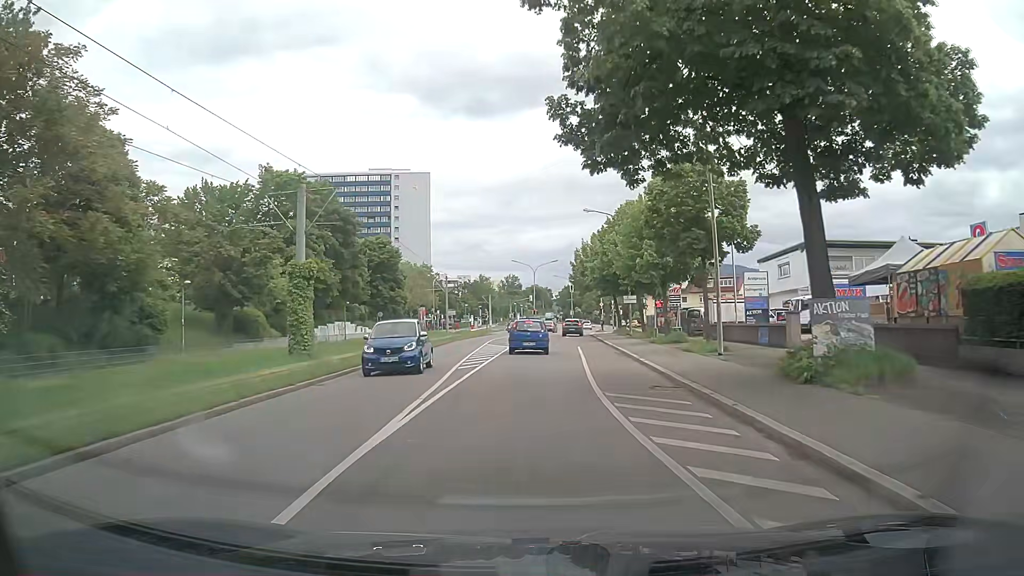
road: tertiary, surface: asphalt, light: Day
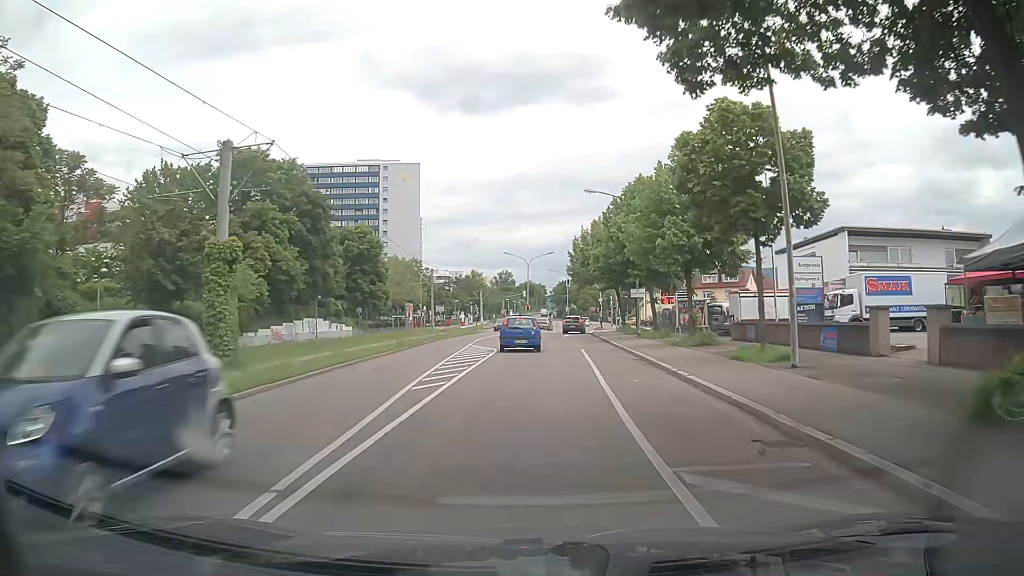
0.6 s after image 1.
(0.0, +6.9) m; 0°
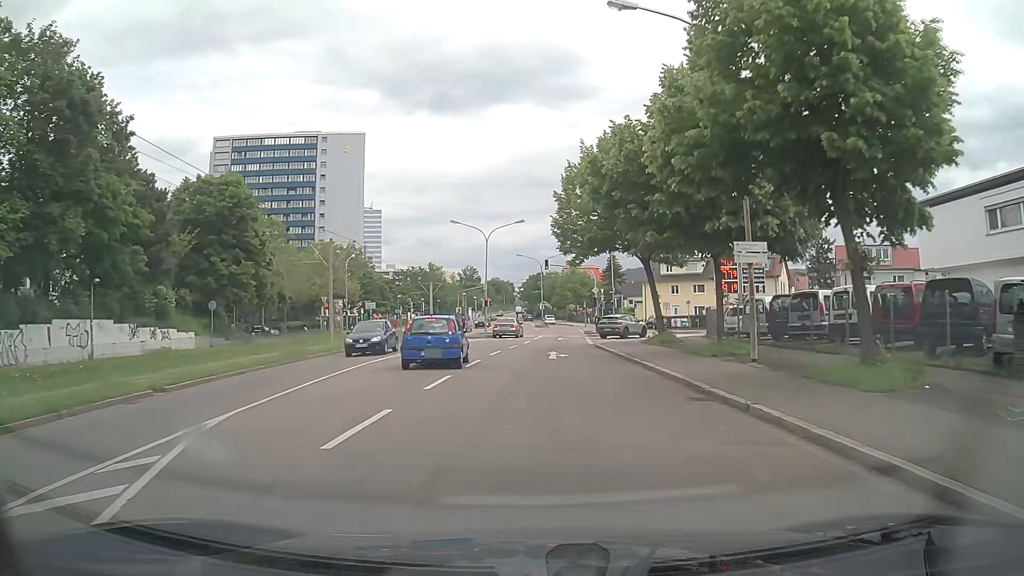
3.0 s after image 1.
(+0.7, +28.4) m; +3°
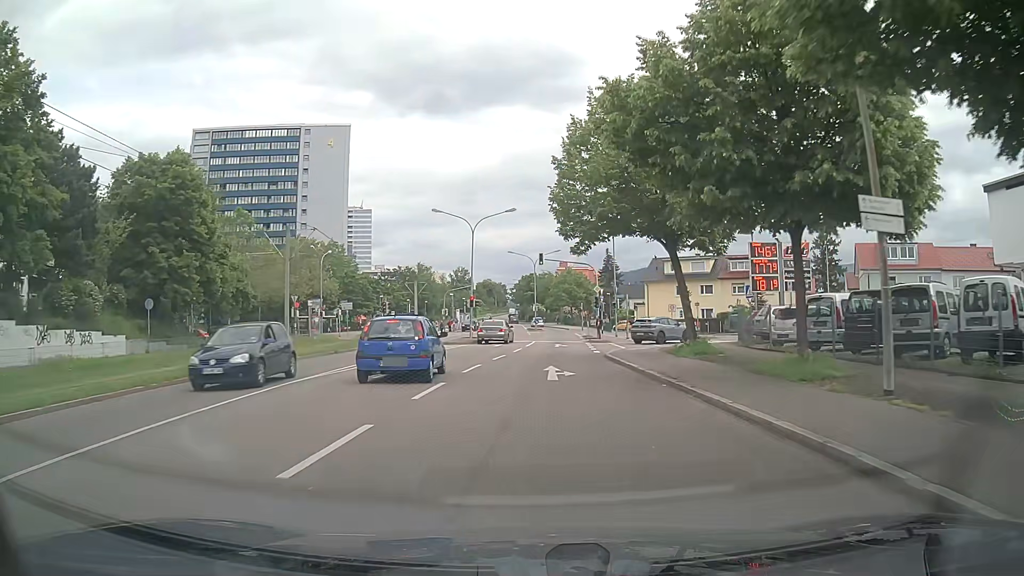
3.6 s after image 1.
(0.0, +7.3) m; 0°
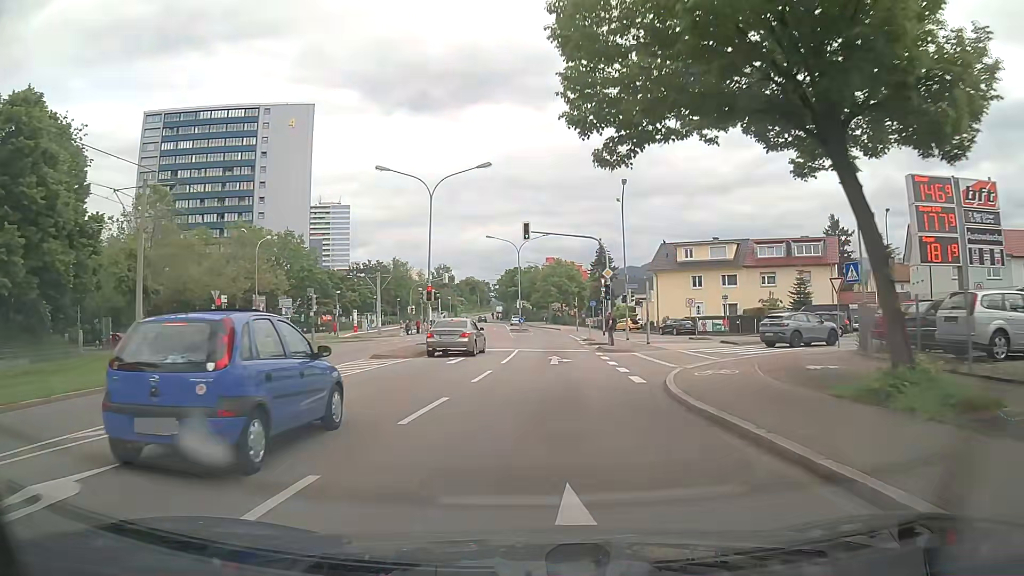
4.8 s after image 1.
(+0.1, +14.8) m; +1°
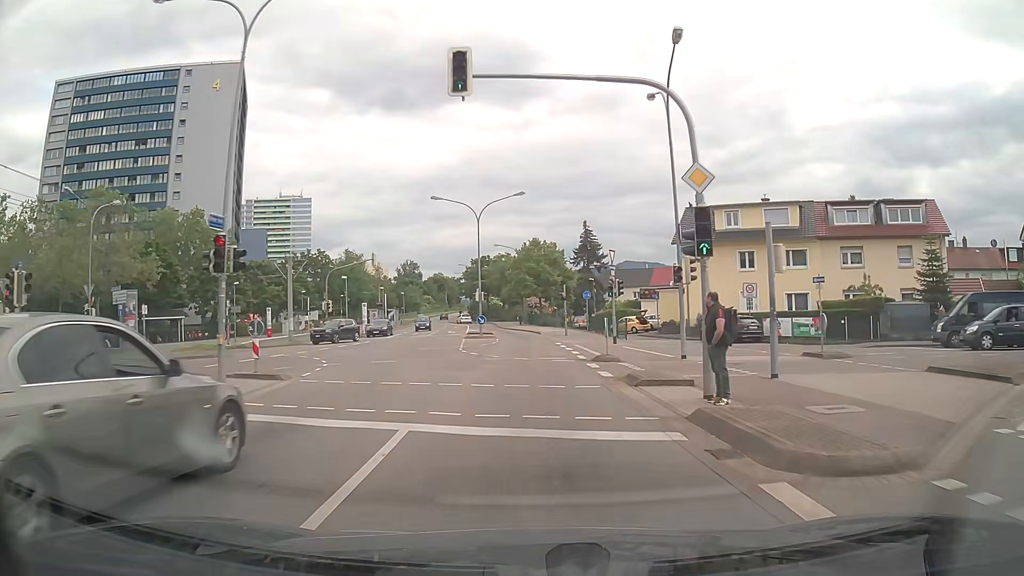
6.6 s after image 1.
(+0.7, +22.5) m; +2°
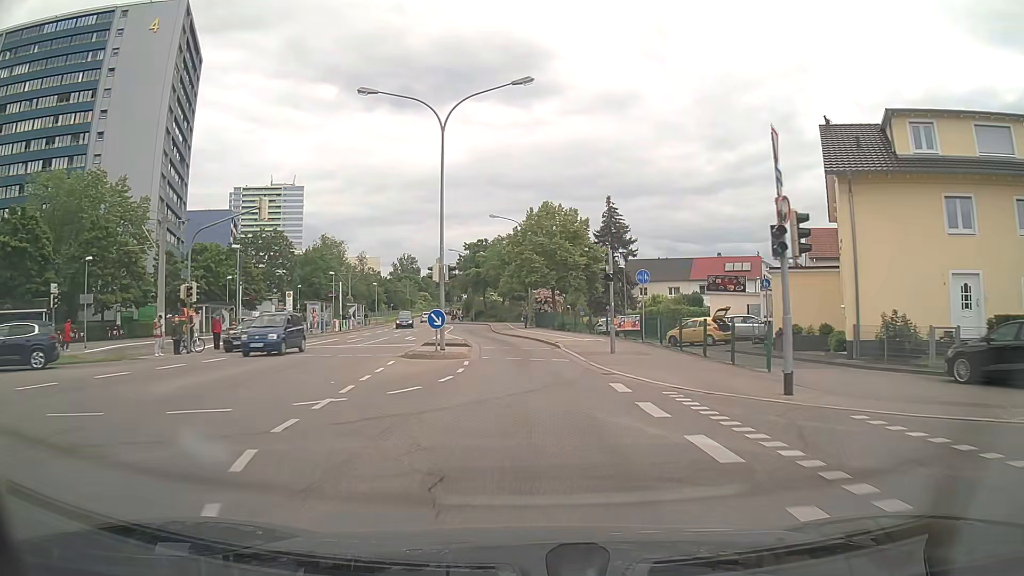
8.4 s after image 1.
(-0.2, +23.0) m; -1°
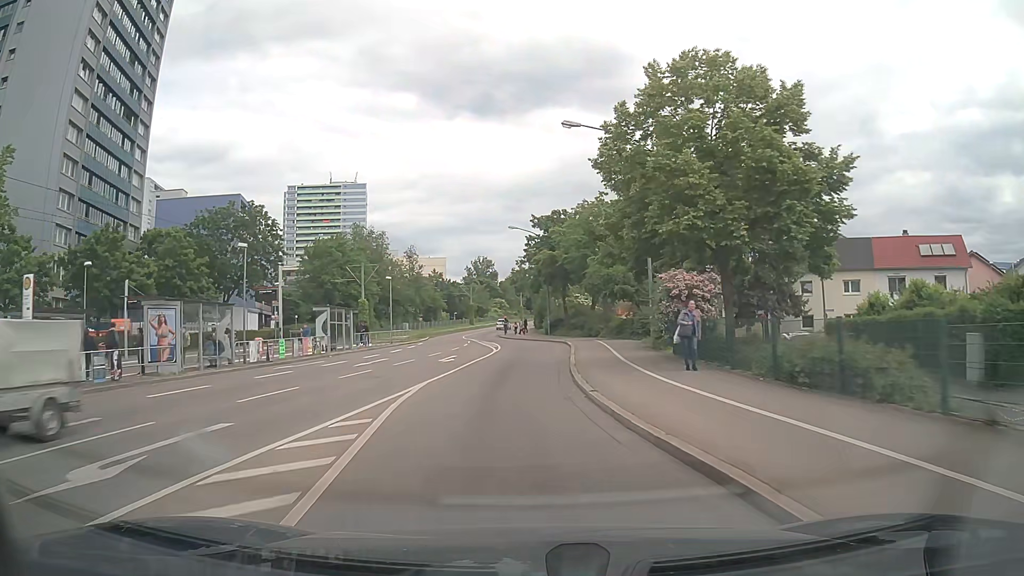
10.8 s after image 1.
(-1.2, +30.7) m; -7°
(0, +10) (0, +20) (0, +30) (-1, +40) (-2, +50) (-4, +60) (-5, +70) (-5, +80) (-5, +90) (-4, +100) m
